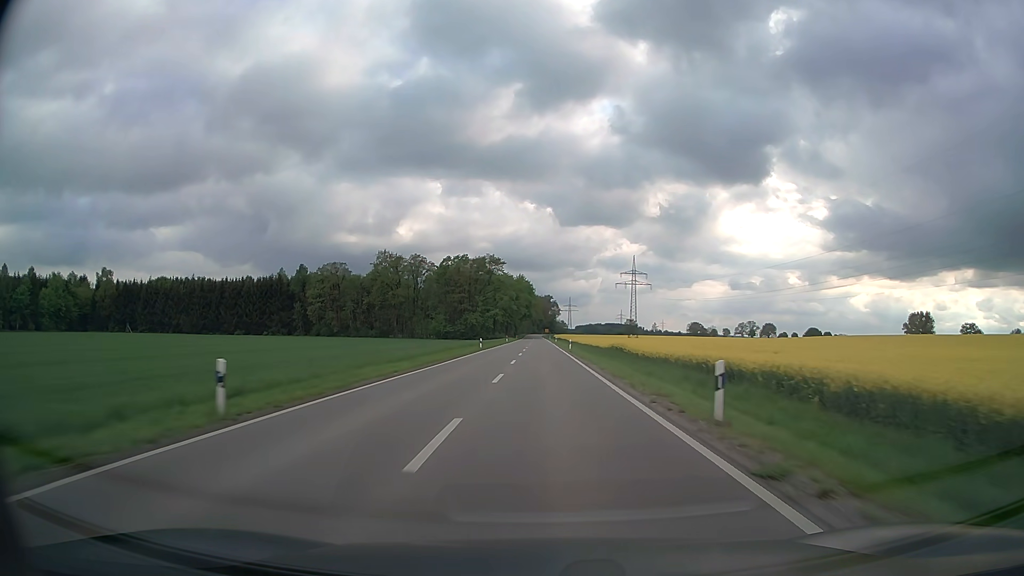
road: secondary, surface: asphalt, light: Day
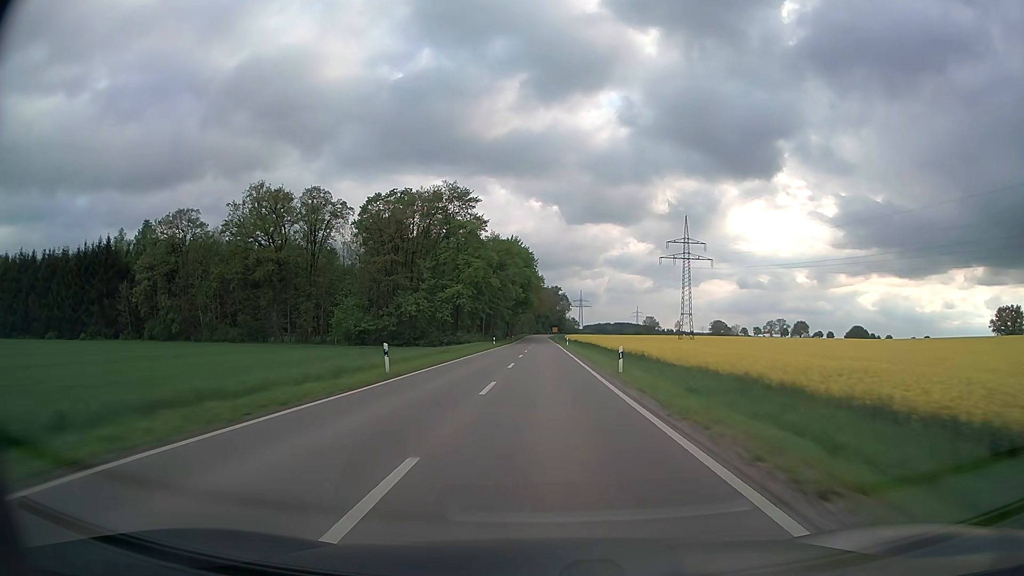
(-0.3, +87.1) m; -1°
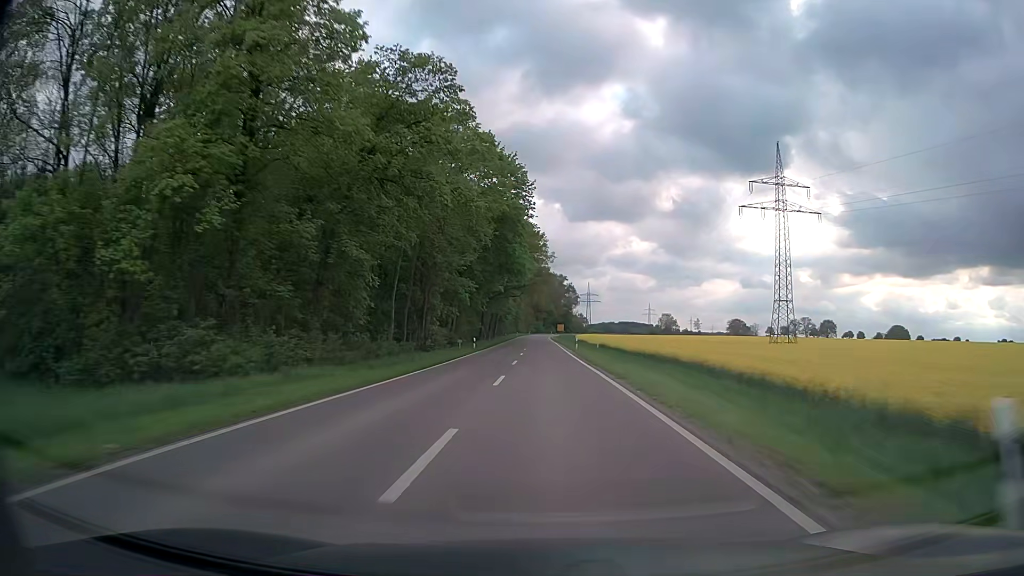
(0.0, +69.7) m; 0°
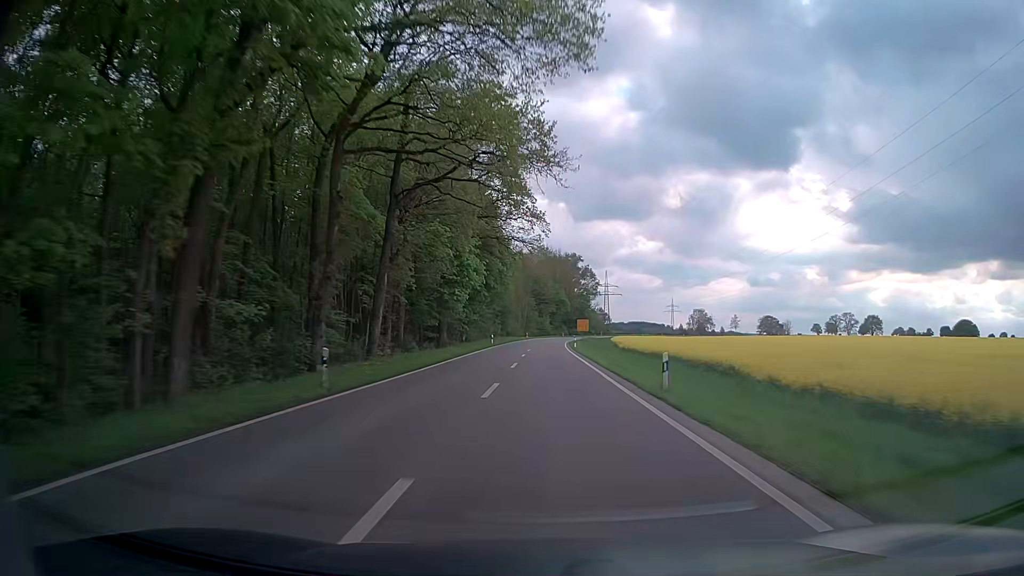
(-0.3, +87.0) m; -1°
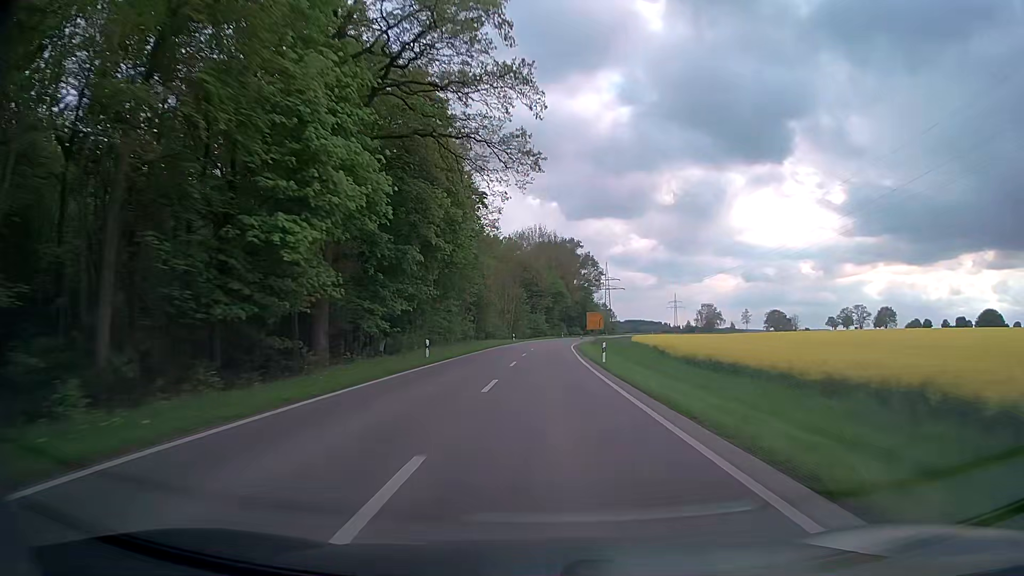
(+0.1, +34.8) m; +1°
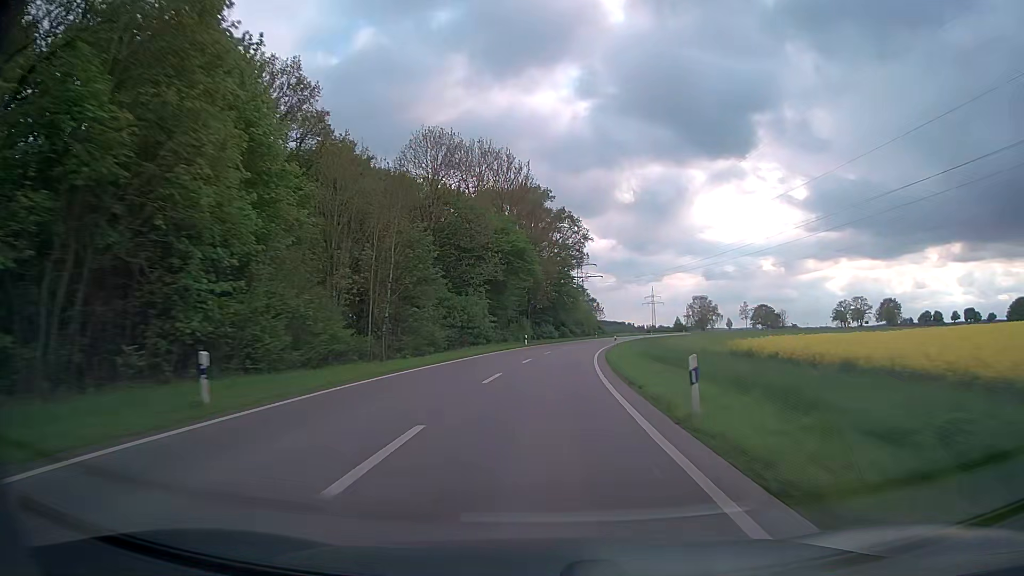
(+1.3, +69.6) m; +3°
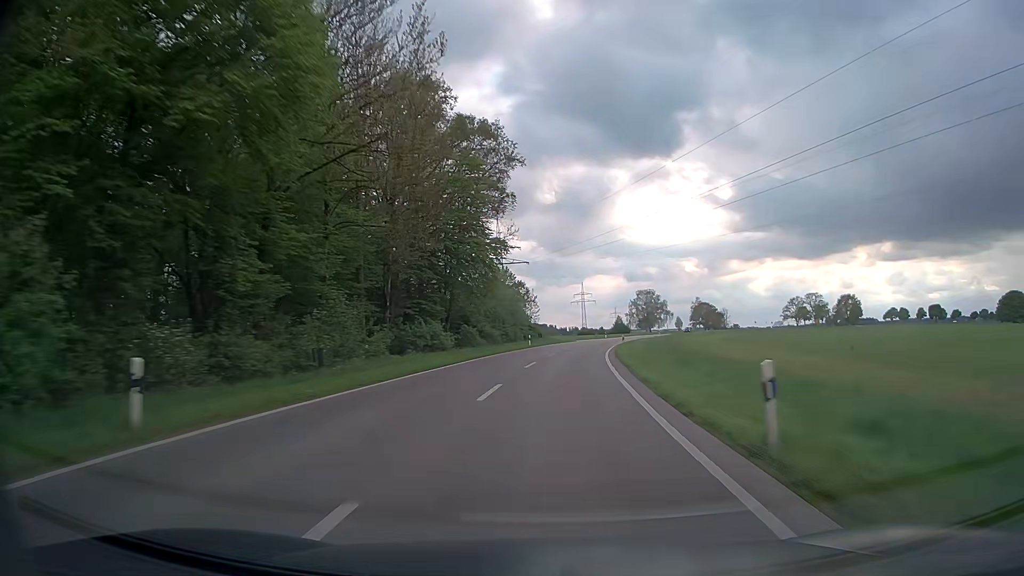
(+3.0, +52.0) m; +7°
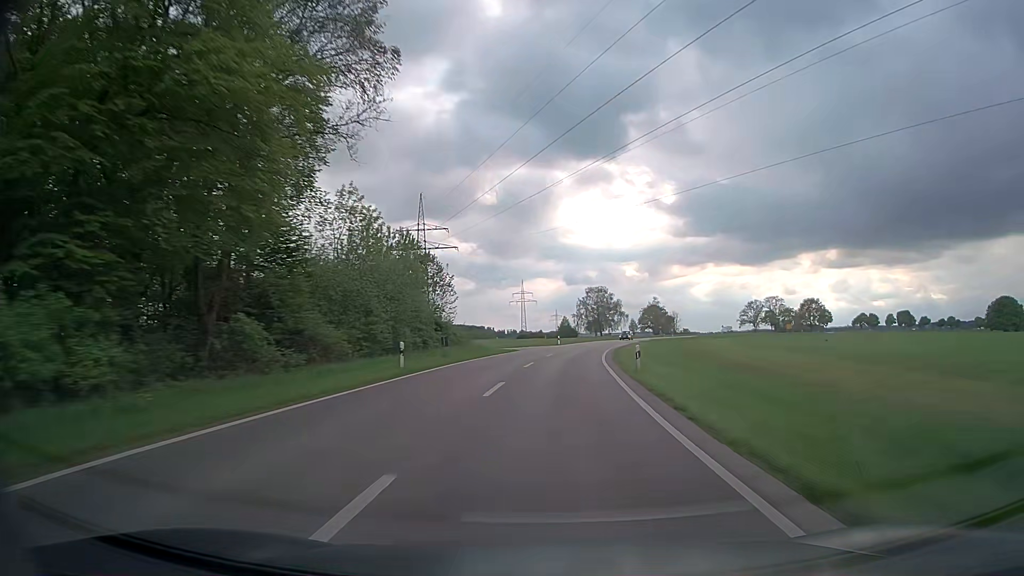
(+1.6, +34.7) m; +5°
(0, +10) (+1, +20) (+1, +30) (+2, +40) (+3, +50) (+5, +60) (+6, +70) (+8, +79) (+10, +89) (+13, +99) m
